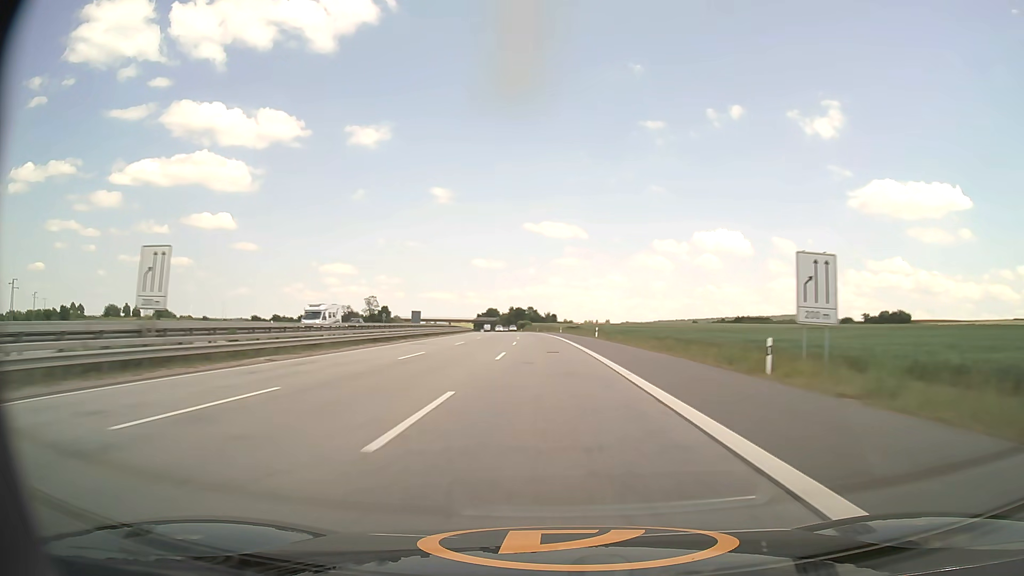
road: motorway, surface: asphalt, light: Day
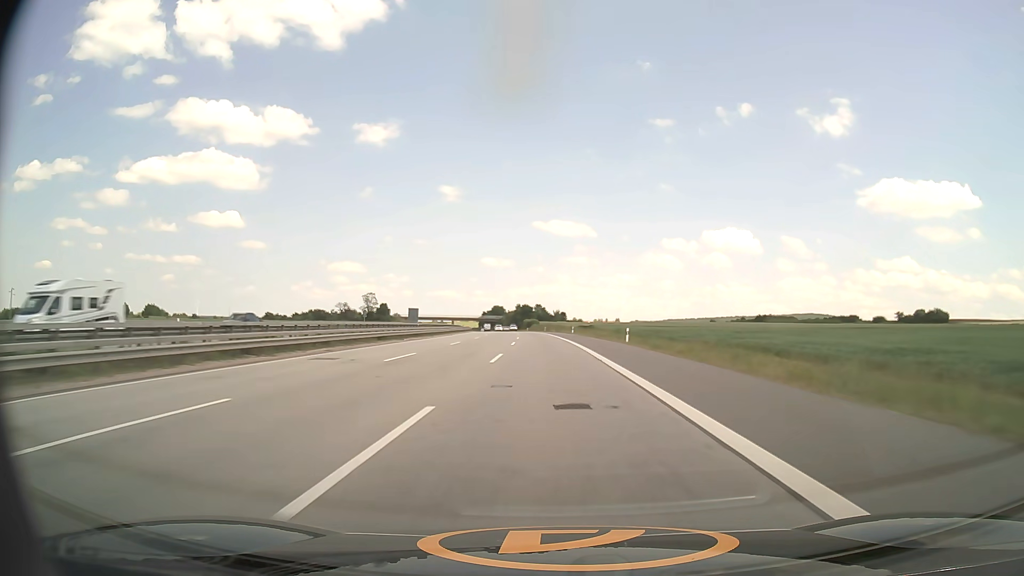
(-0.2, +20.5) m; -1°
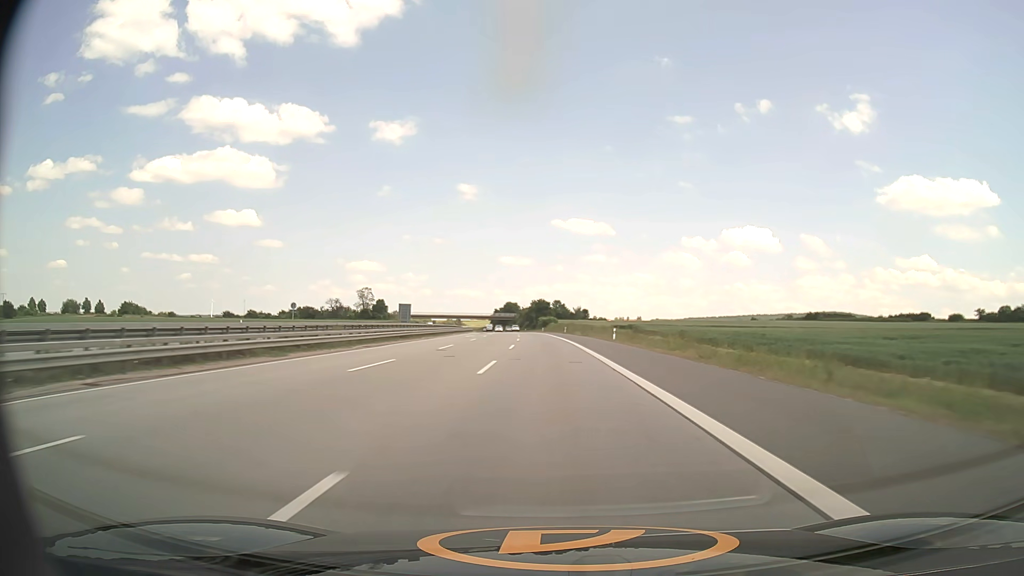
(-0.5, +40.7) m; -2°
(0, +10) (0, +20) (0, +30) (-1, +40) (-1, +50) (-1, +60) (-2, +70) (-2, +80) (-3, +90) (-4, +100) m
